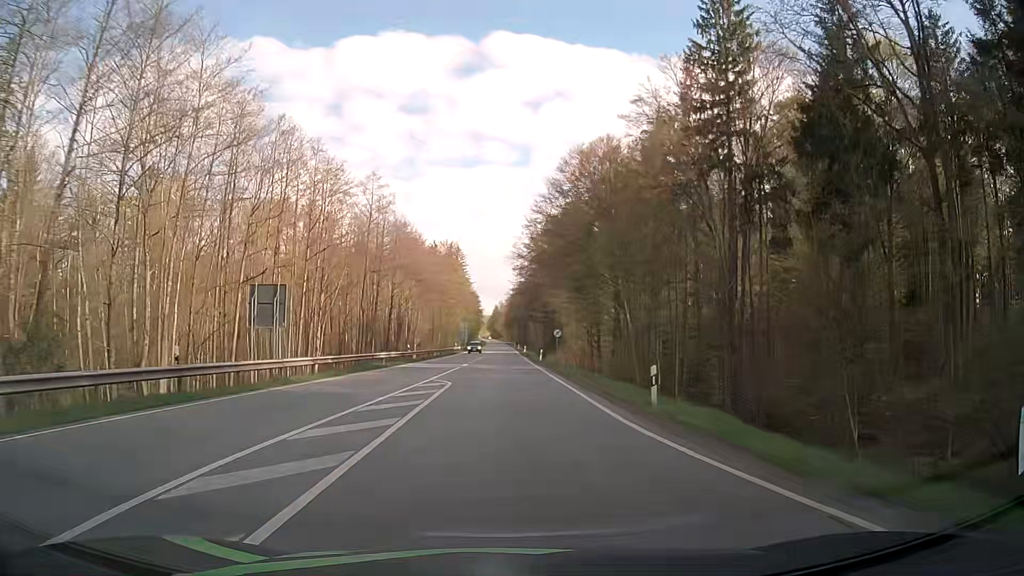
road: secondary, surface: asphalt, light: Day
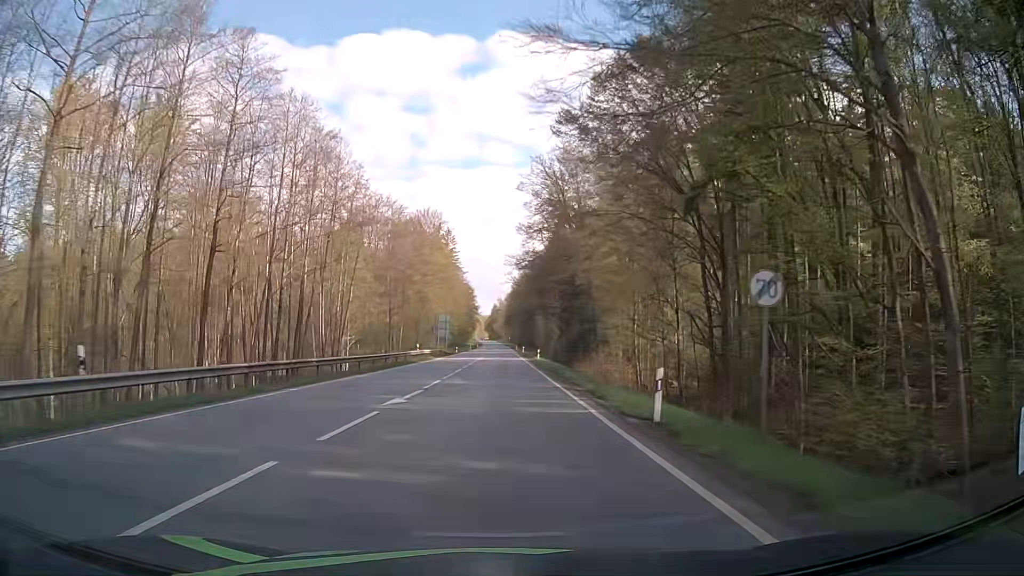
(+0.1, +44.9) m; 0°
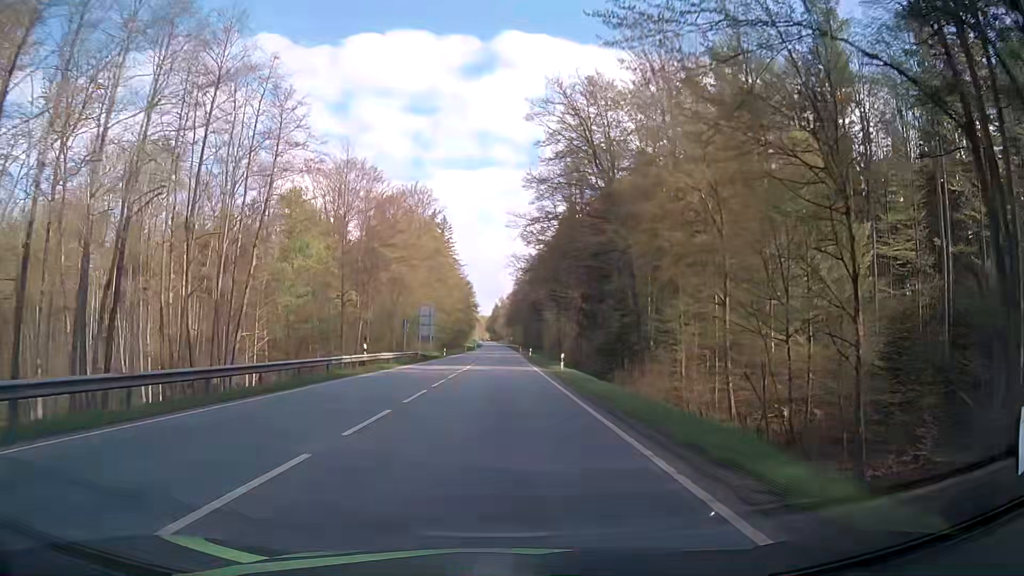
(-0.1, +23.5) m; 0°
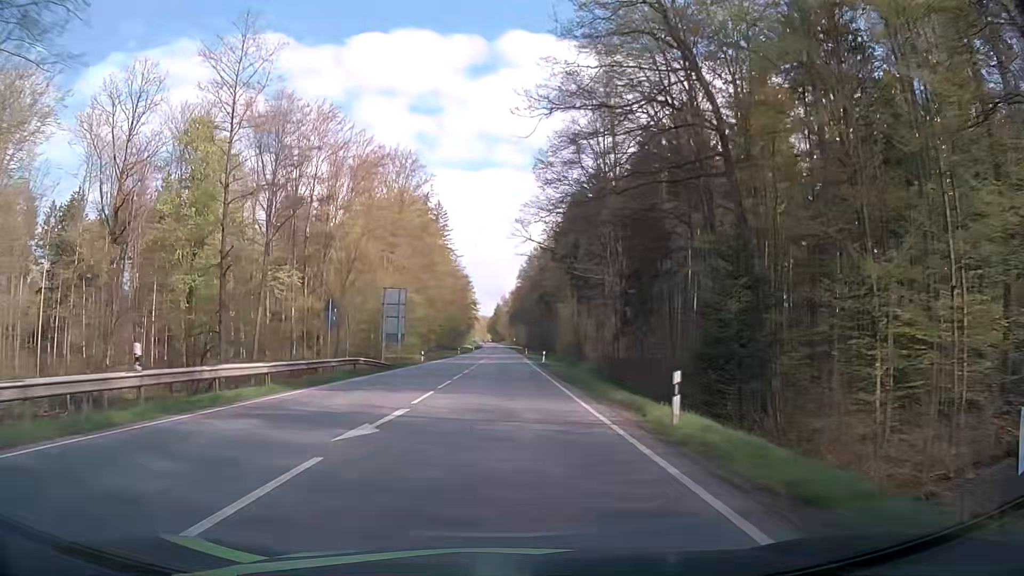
(+0.1, +24.2) m; 0°
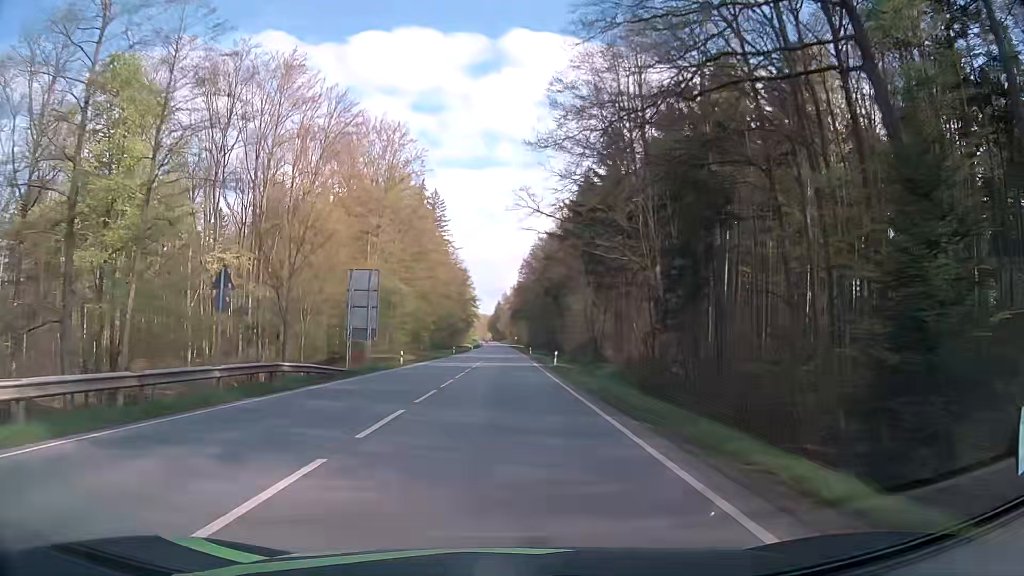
(0.0, +12.3) m; 0°
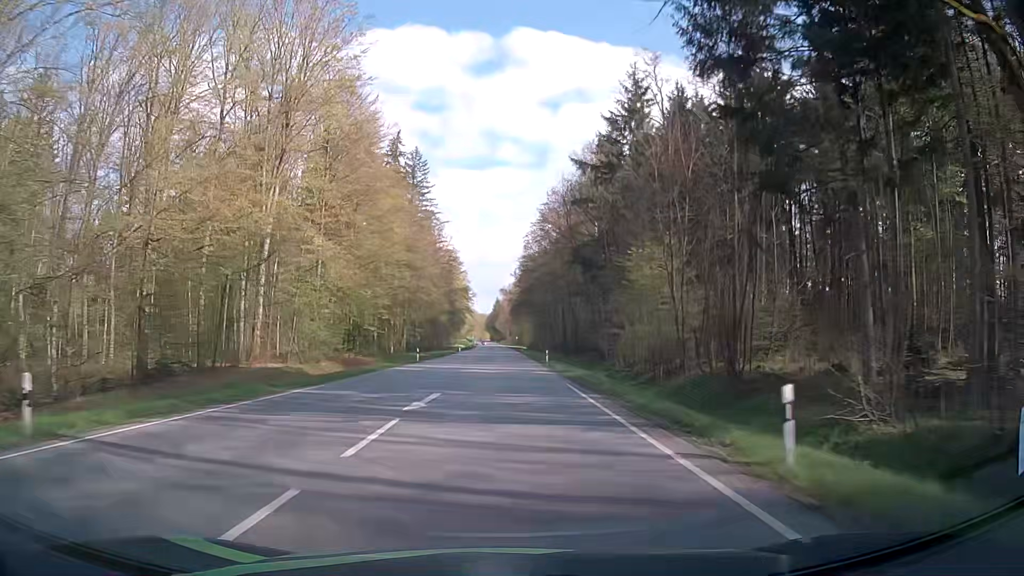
(+0.1, +37.7) m; 0°
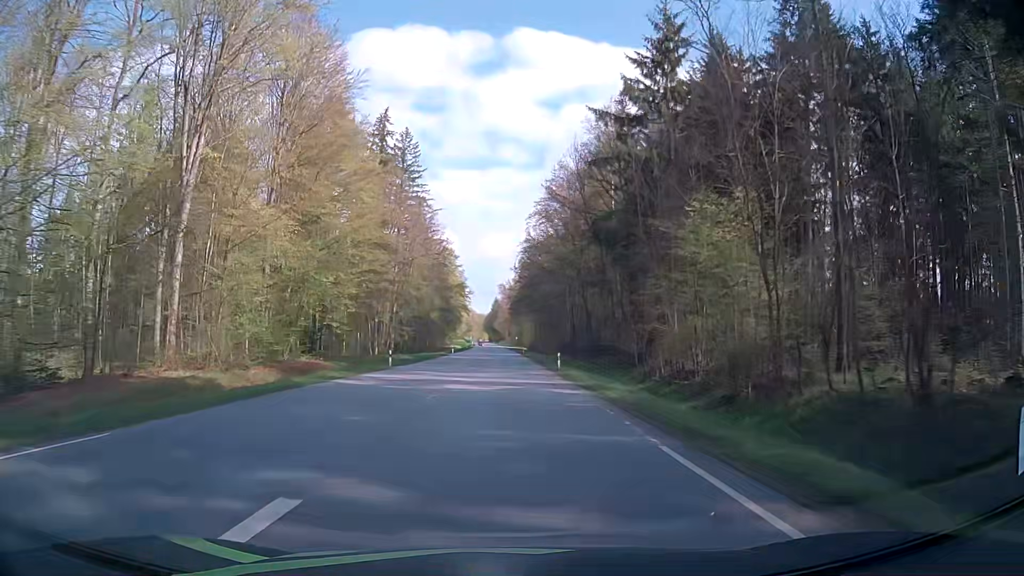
(+0.1, +12.8) m; 0°
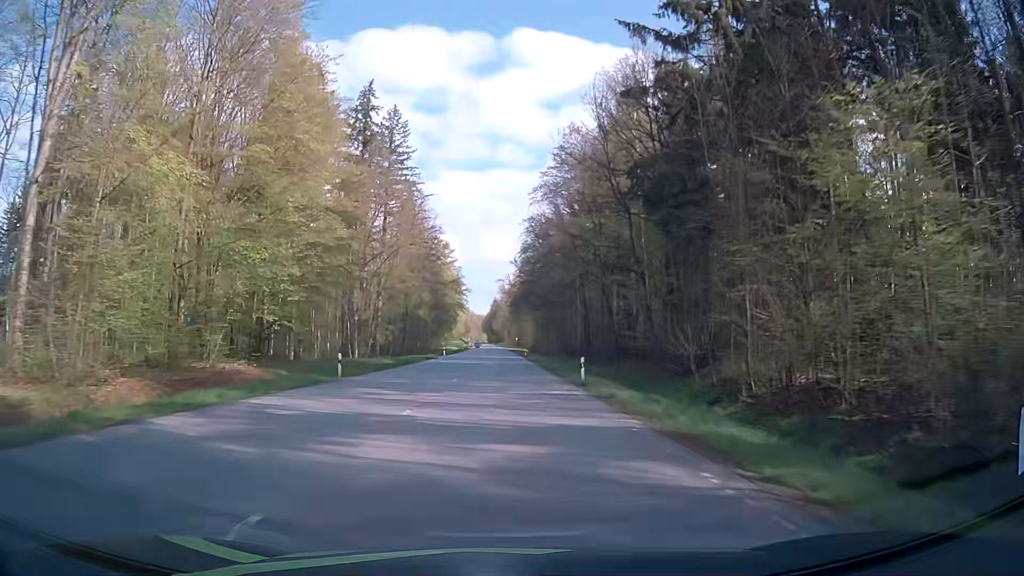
(0.0, +12.9) m; 0°
(0, +10) (0, +20) (0, +30) (0, +40) (0, +50) (-1, +60) (-1, +70) (-1, +80) (-1, +90) (-1, +100) m
